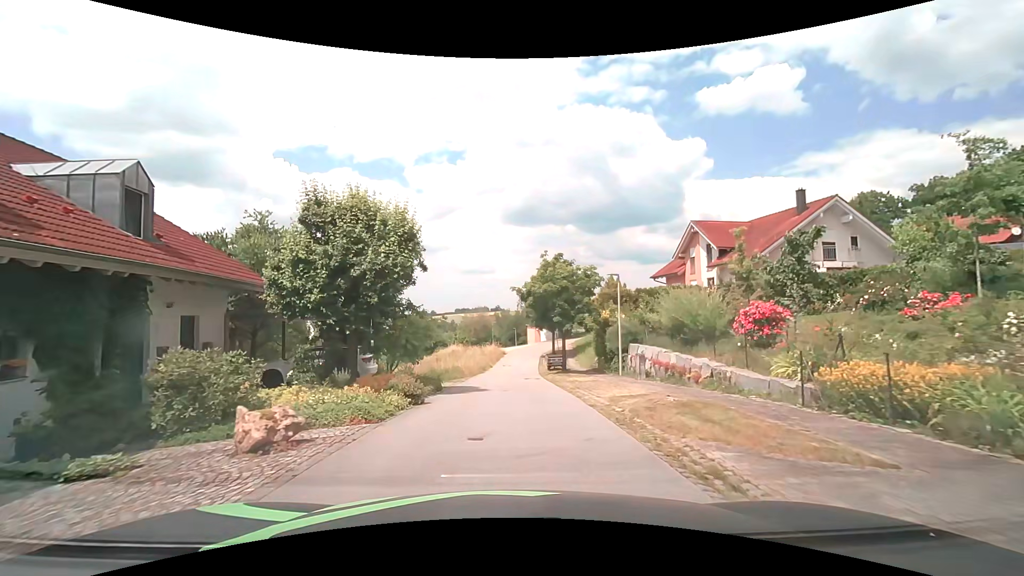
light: Day
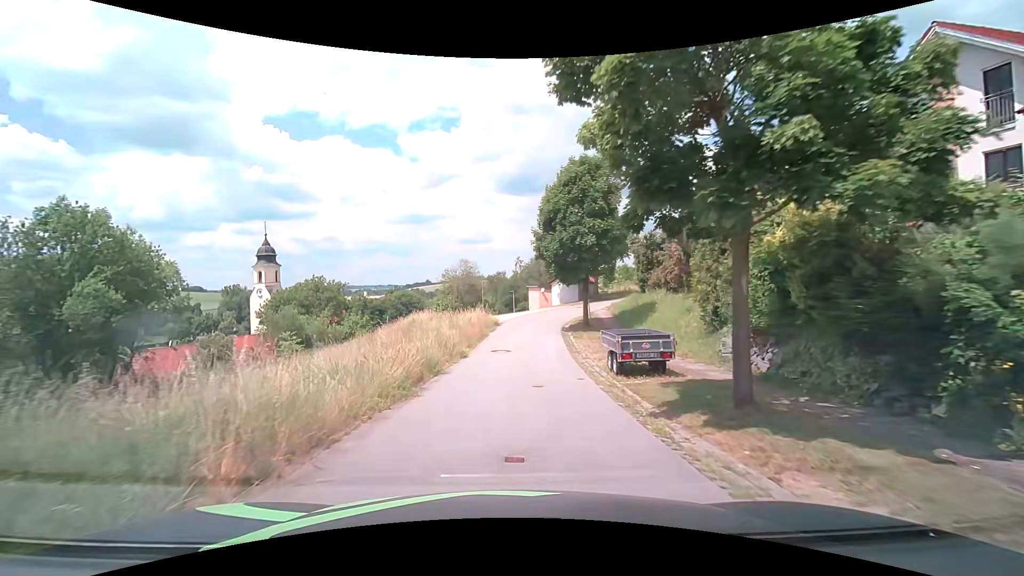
(+0.1, +23.2) m; +1°
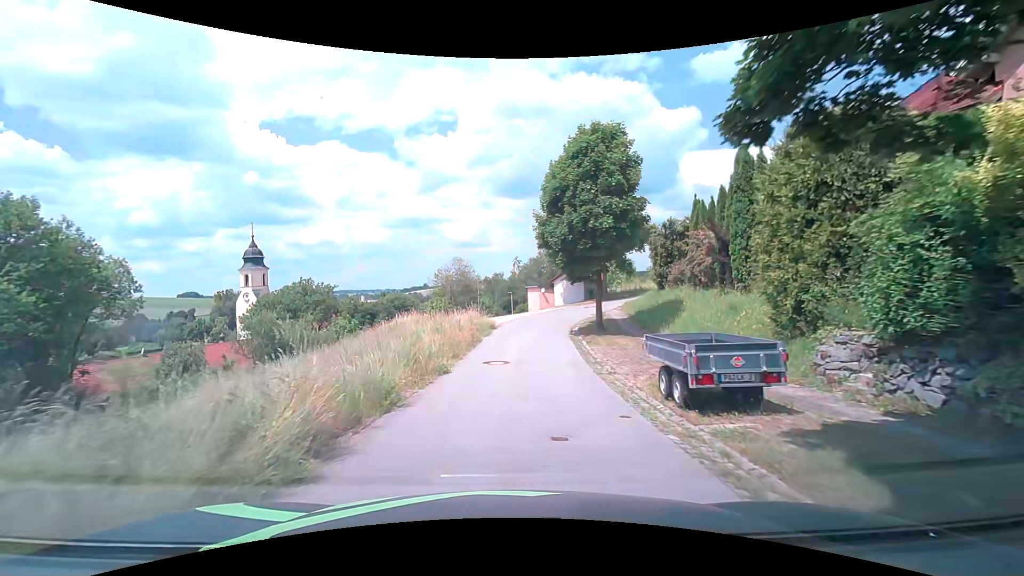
(0.0, +4.8) m; +1°
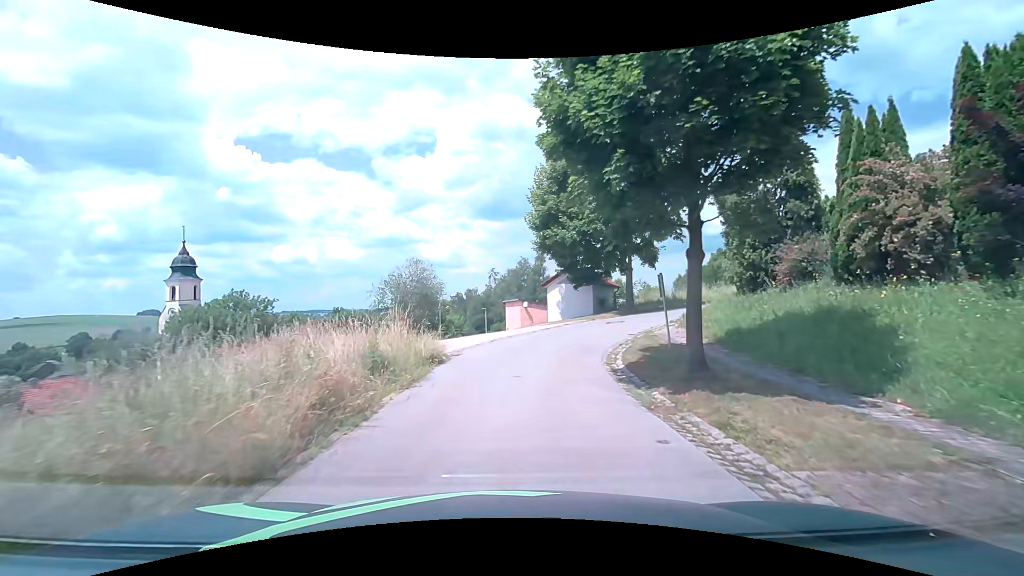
(+0.1, +14.4) m; +2°
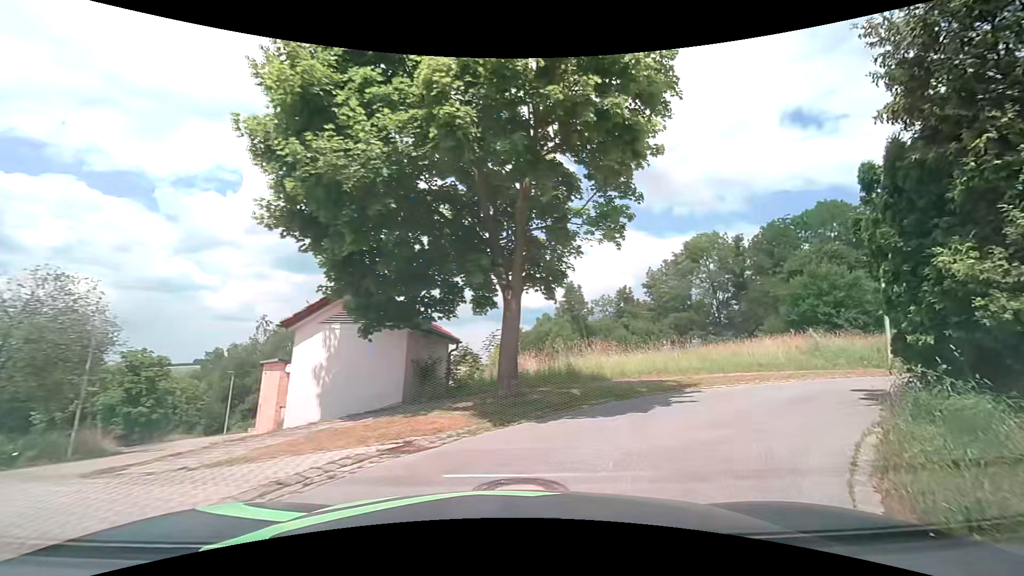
(+1.7, +16.2) m; +19°
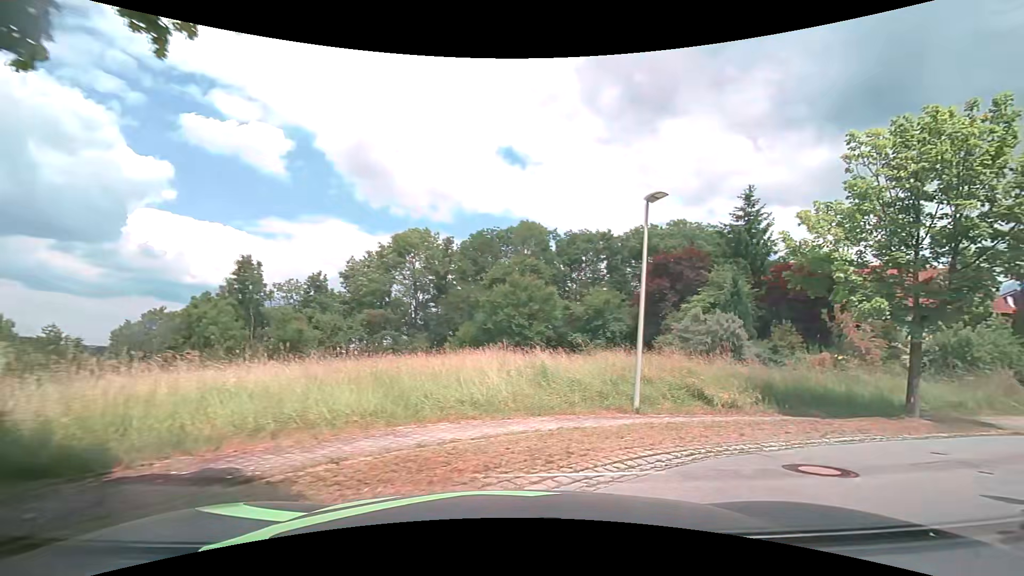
(+2.1, +7.9) m; +34°
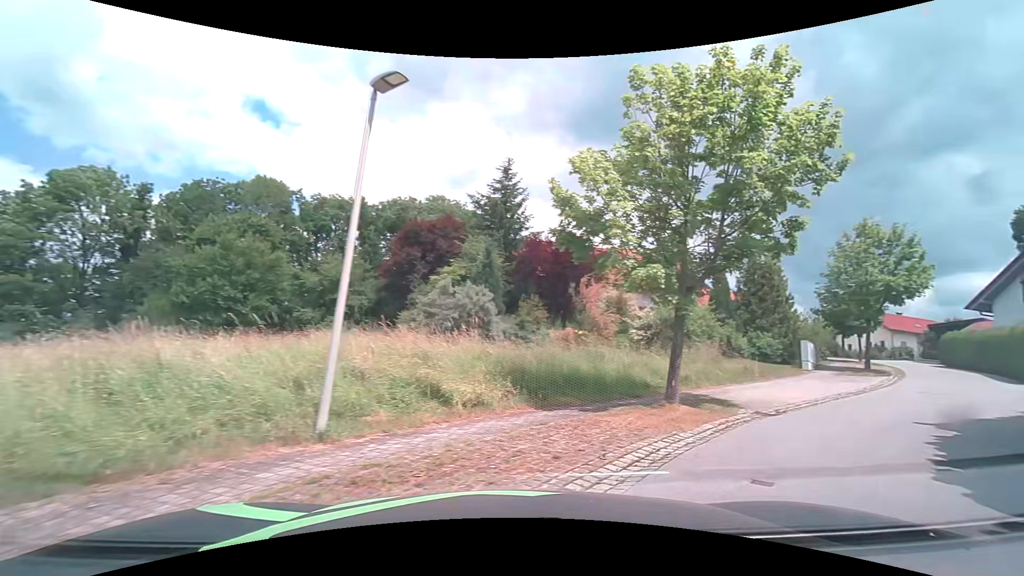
(+1.1, +4.7) m; +28°
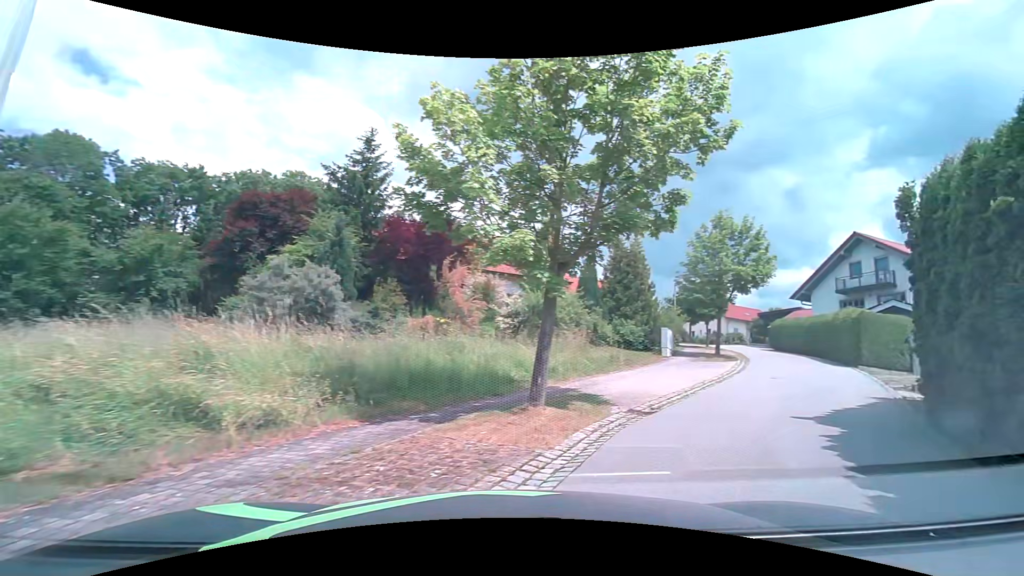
(+0.3, +2.5) m; +14°
